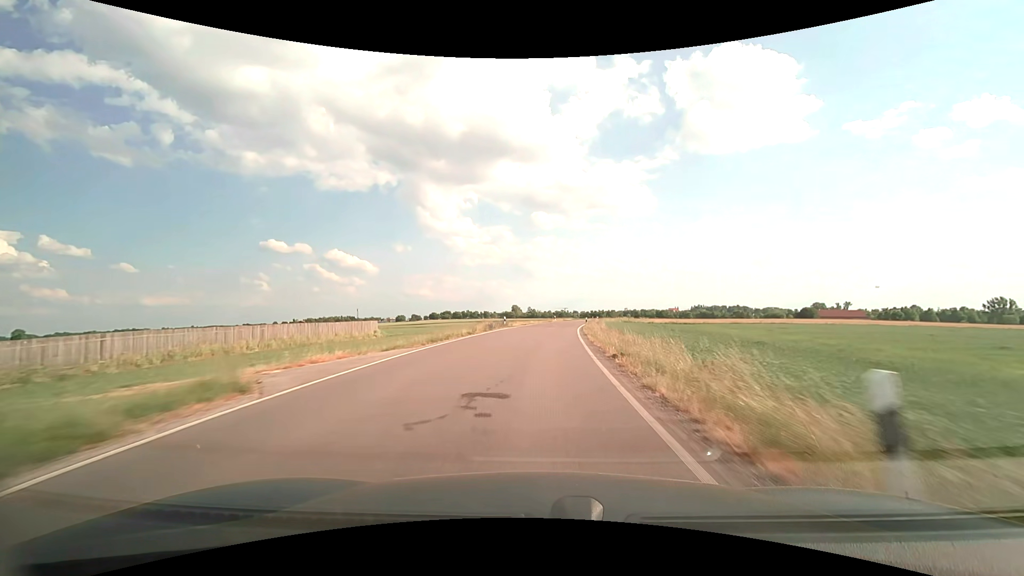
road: secondary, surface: asphalt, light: Day
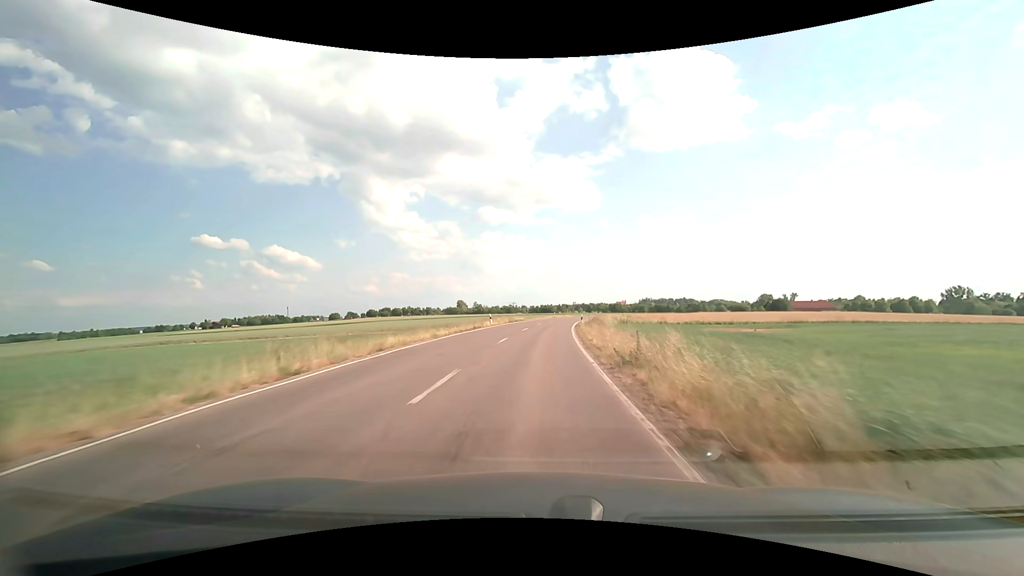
(+2.9, +49.7) m; +6°
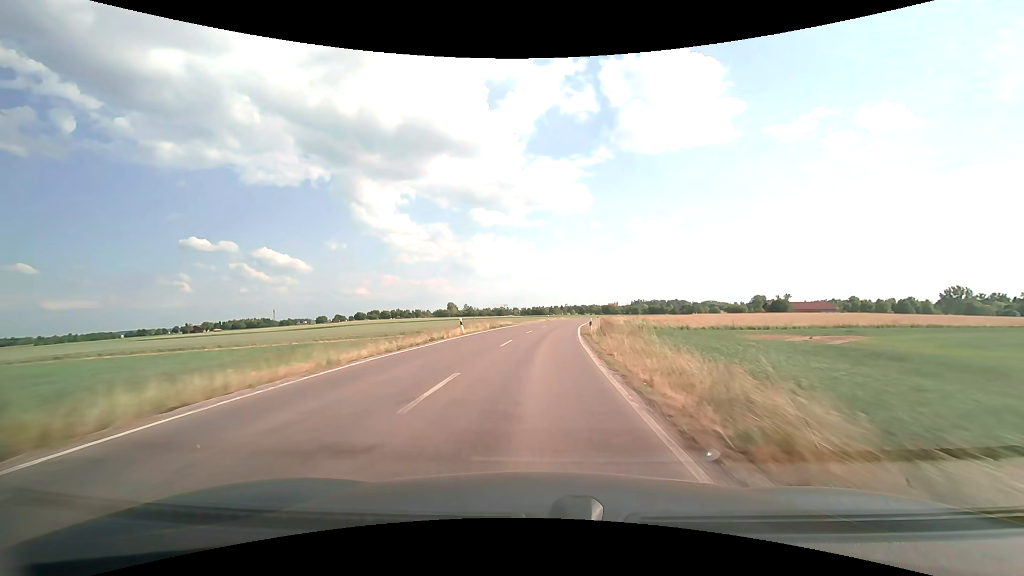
(+0.1, +12.7) m; +1°
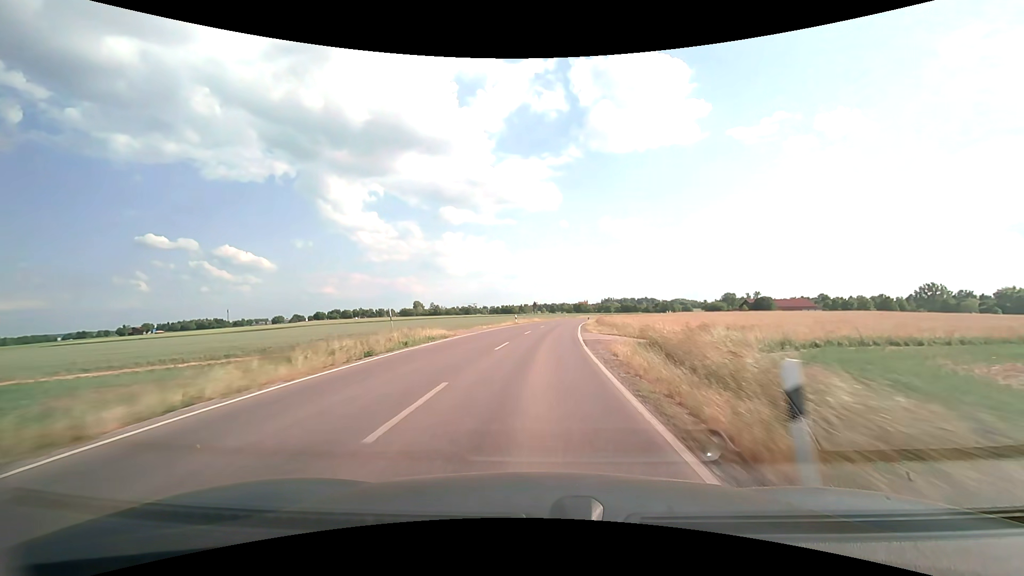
(+0.7, +25.5) m; +3°
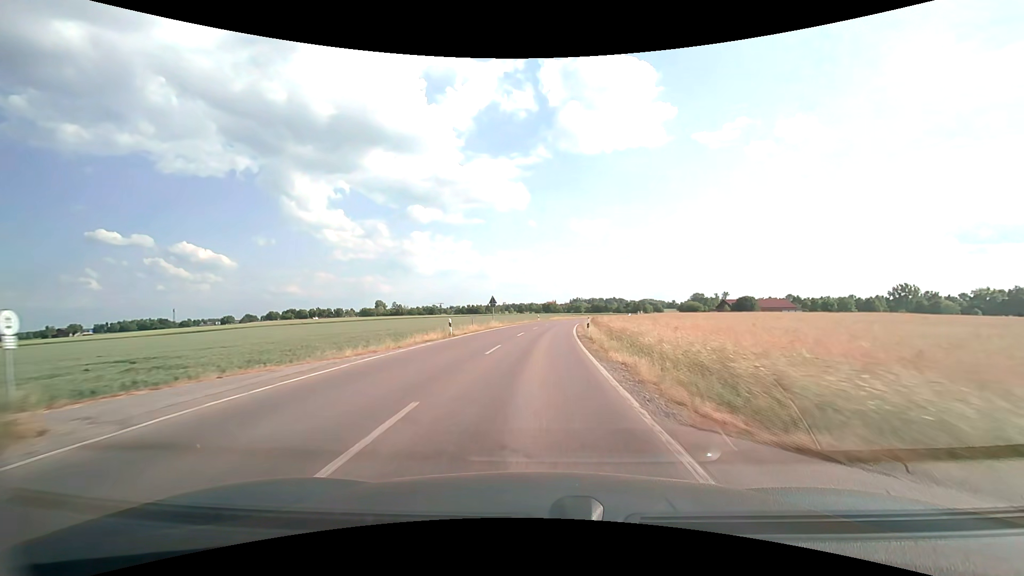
(+0.8, +25.7) m; +3°
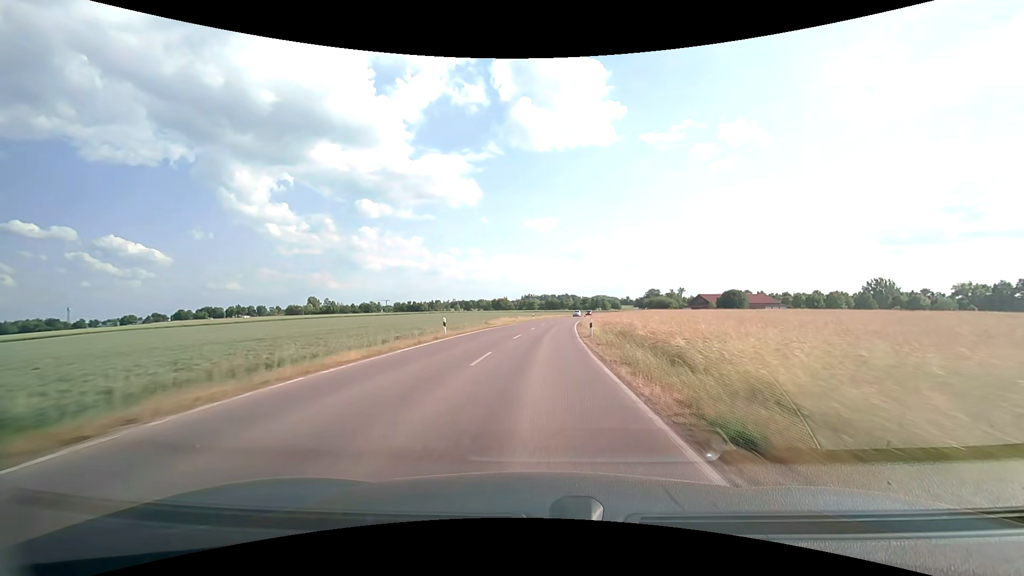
(+2.6, +51.5) m; +6°
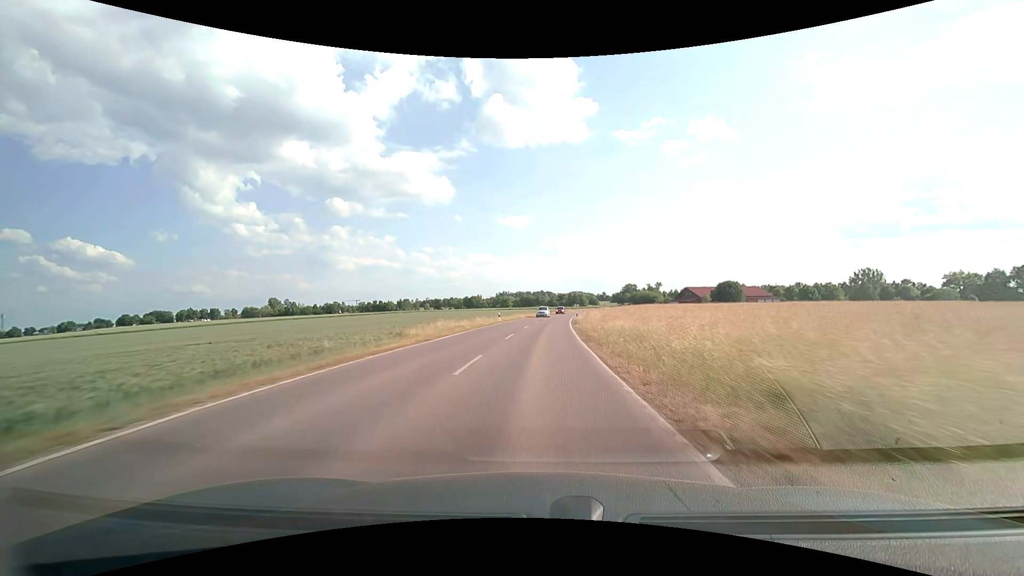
(+0.7, +25.9) m; +3°
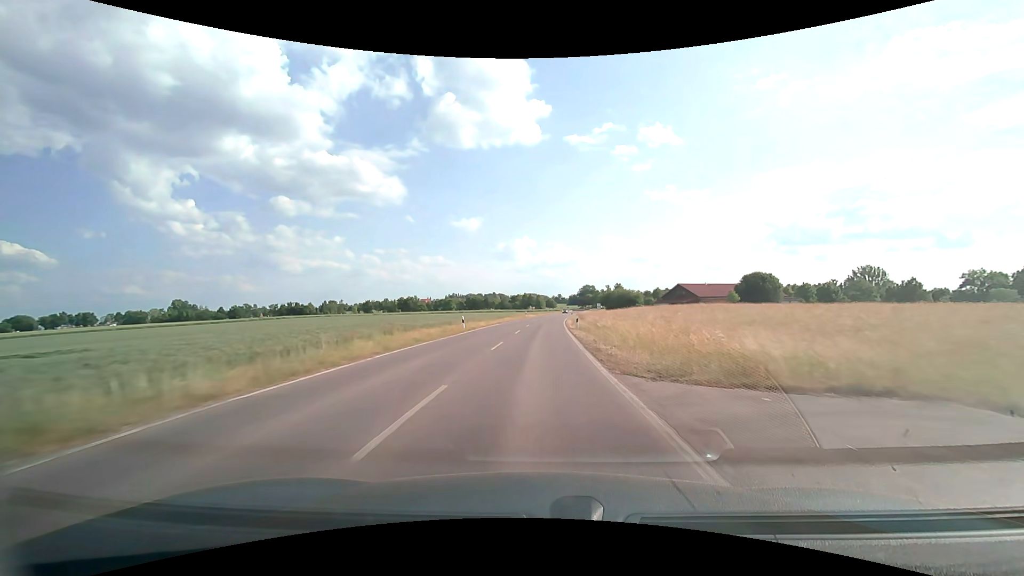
(+3.0, +65.5) m; +5°
(0, +10) (0, +20) (0, +30) (+1, +40) (+1, +50) (+2, +60) (+2, +70) (+3, +80) (+4, +90) (+5, +100) m
